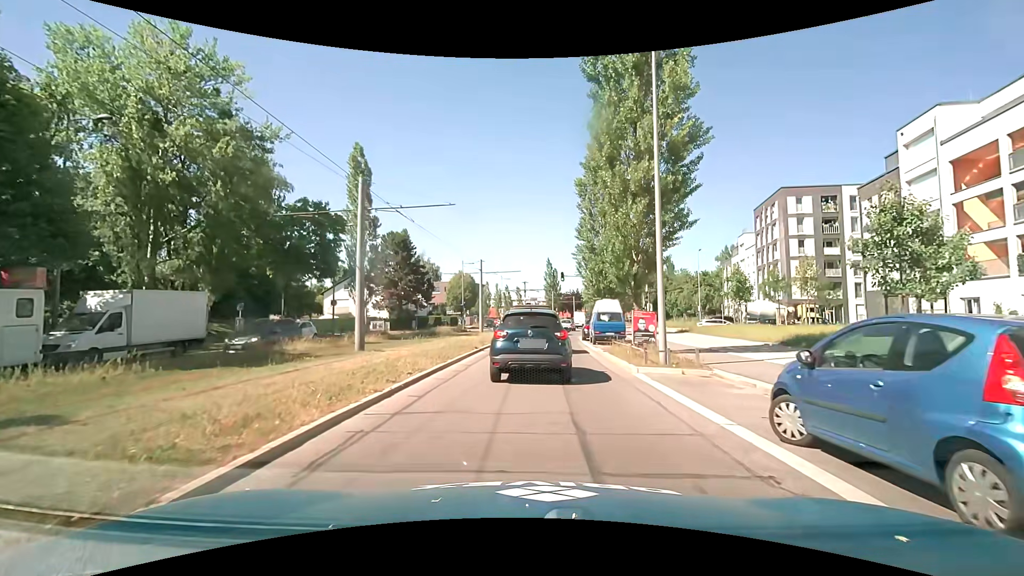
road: secondary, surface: asphalt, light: Day
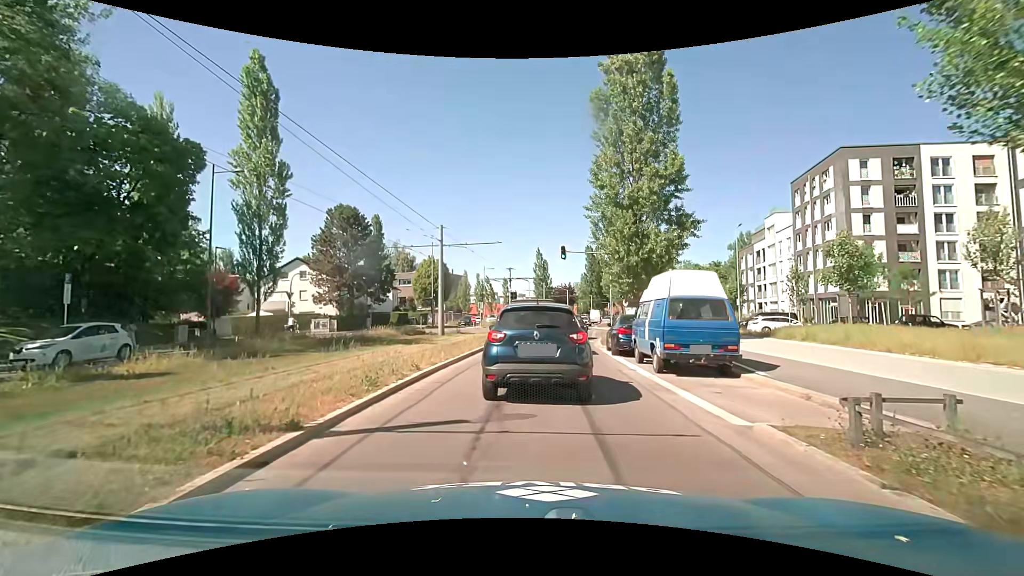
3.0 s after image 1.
(+0.2, +15.9) m; +2°
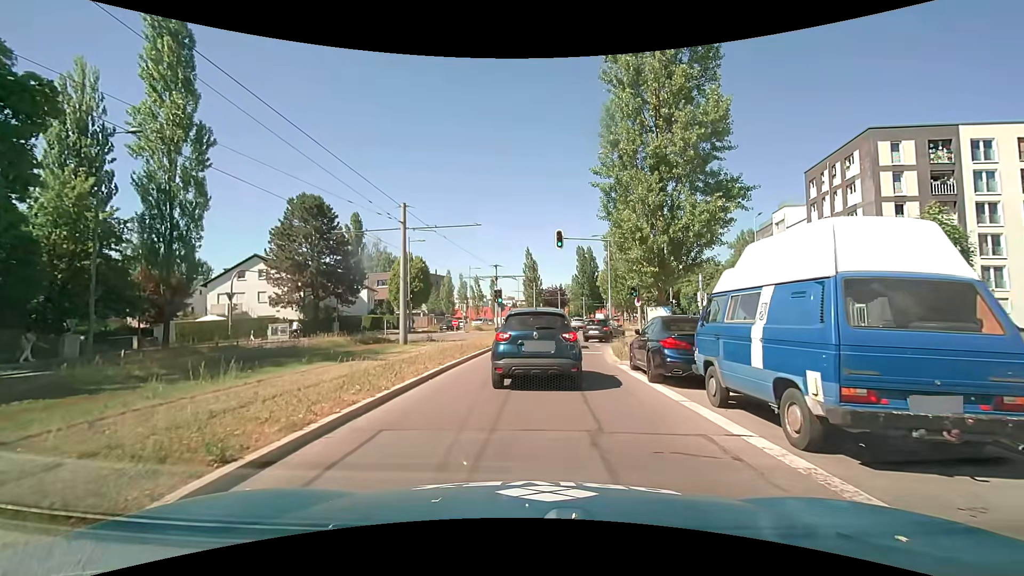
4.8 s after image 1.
(0.0, +6.9) m; +1°
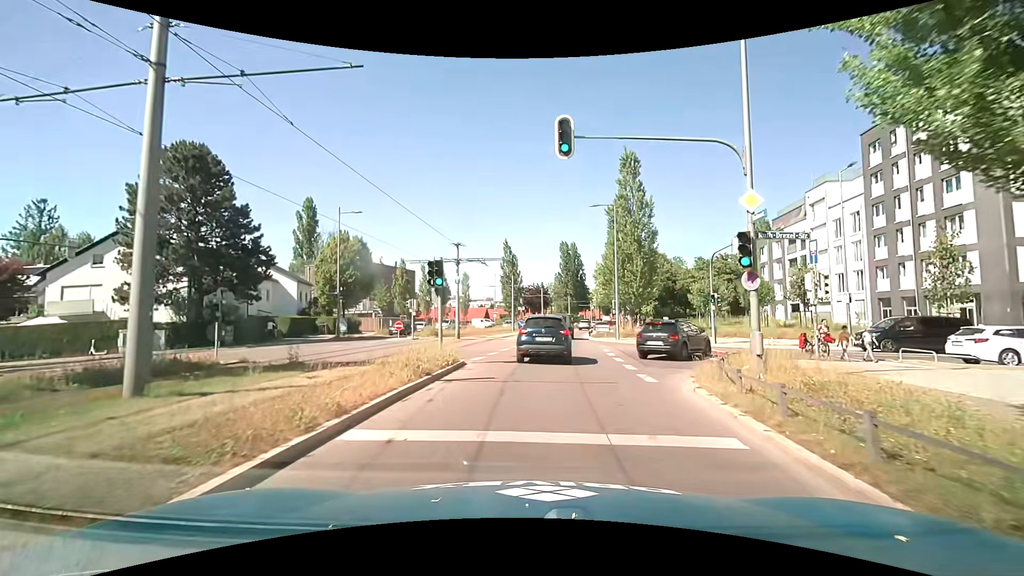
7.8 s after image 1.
(+0.4, +15.8) m; +3°
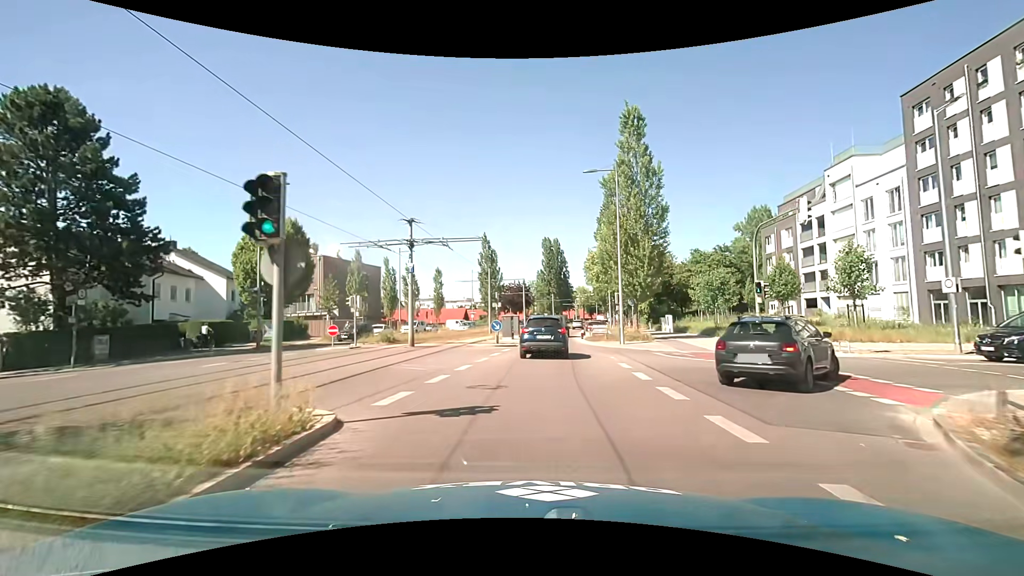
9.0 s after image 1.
(+0.1, +9.3) m; +2°
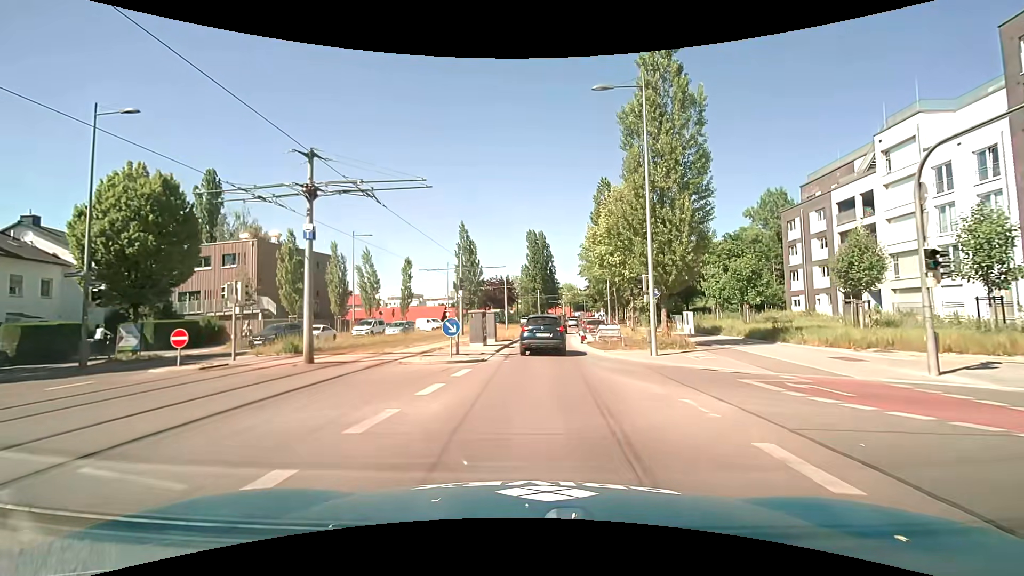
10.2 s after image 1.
(+0.2, +11.1) m; +2°
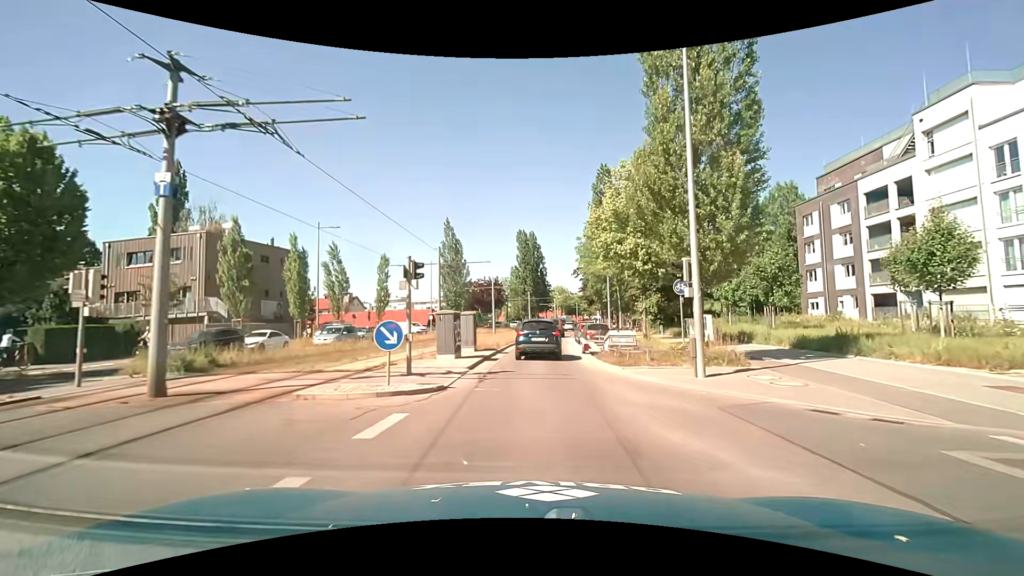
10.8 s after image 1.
(0.0, +6.2) m; +1°
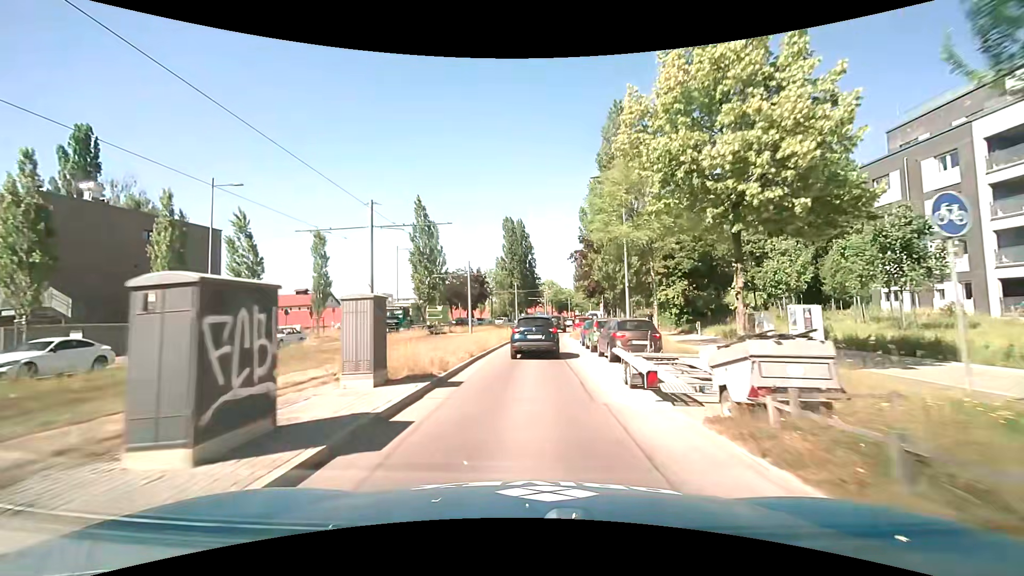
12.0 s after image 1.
(+0.2, +13.3) m; 0°
(0, +10) (0, +20) (+1, +30) (+2, +40) (+3, +50) (+4, +60) (+5, +70) (+7, +80) (+9, +89) (+11, +99) m
